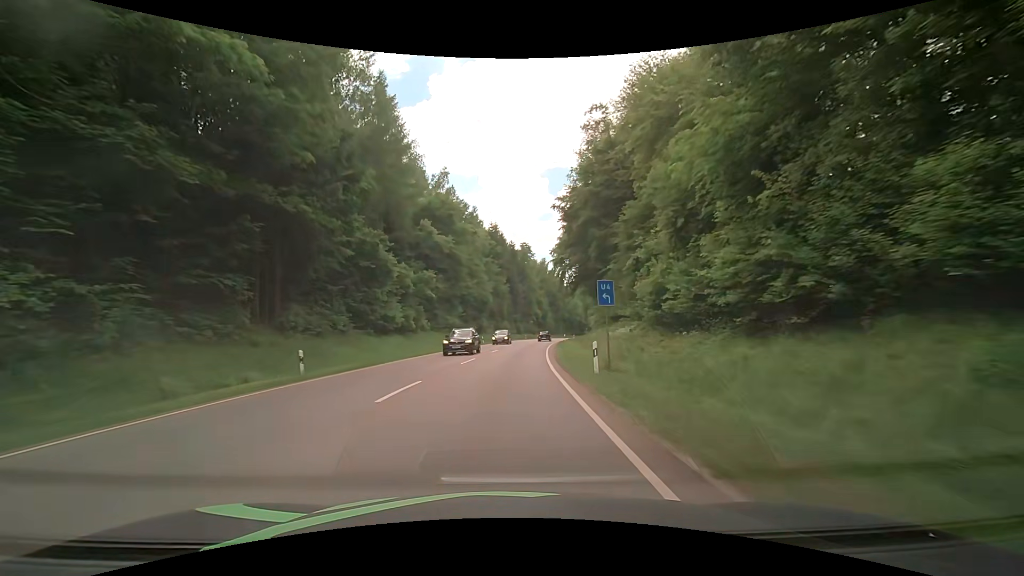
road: secondary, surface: asphalt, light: Day
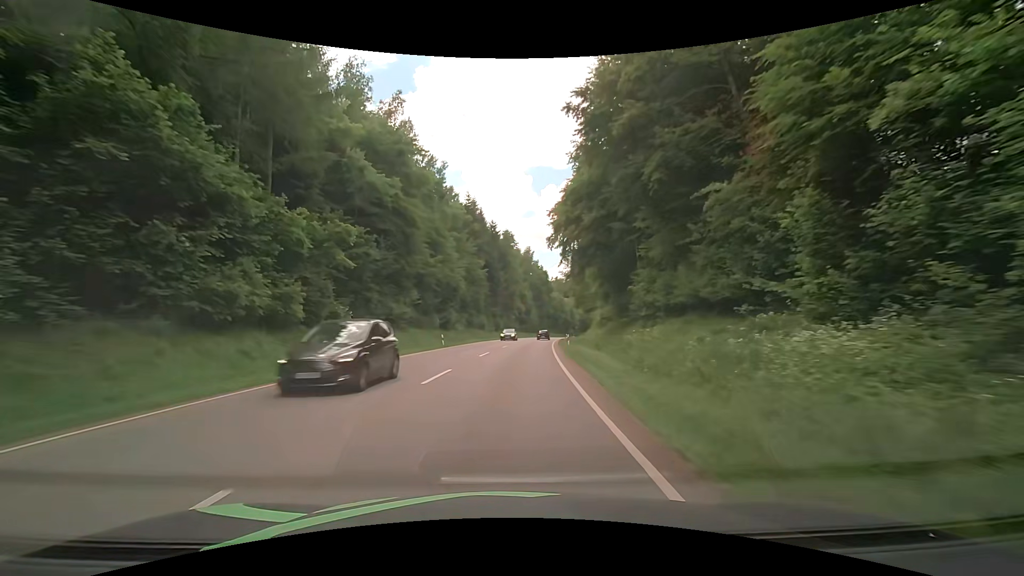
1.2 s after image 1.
(+0.5, +21.5) m; +3°
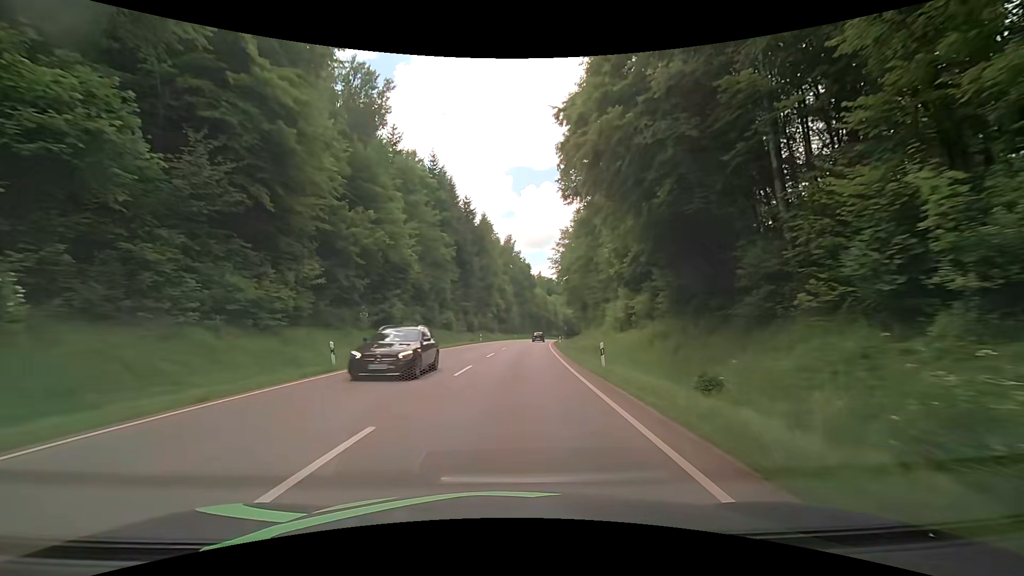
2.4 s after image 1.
(+0.4, +21.6) m; +3°
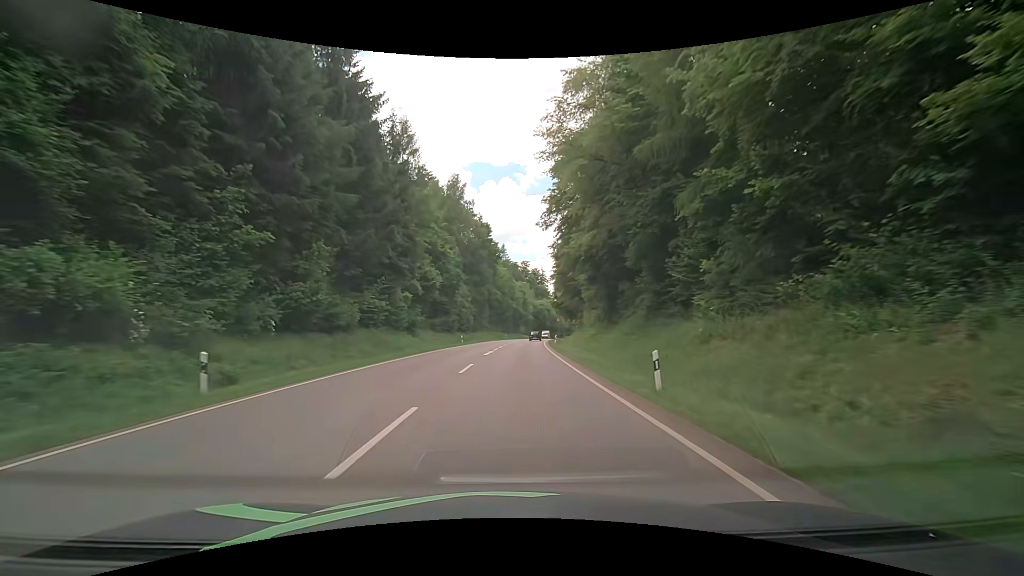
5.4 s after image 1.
(+2.2, +54.1) m; +4°
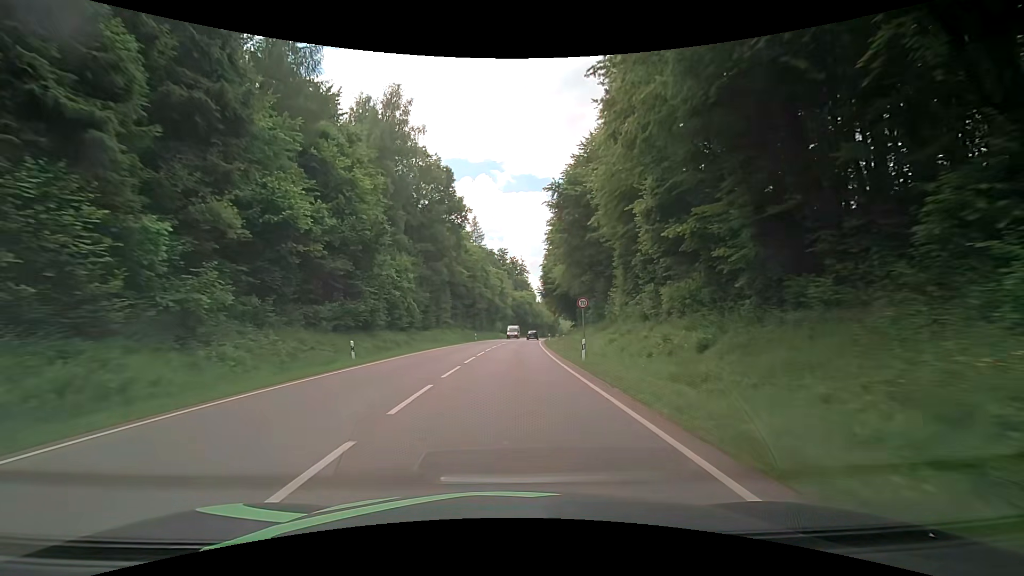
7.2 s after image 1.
(+0.8, +32.5) m; +3°
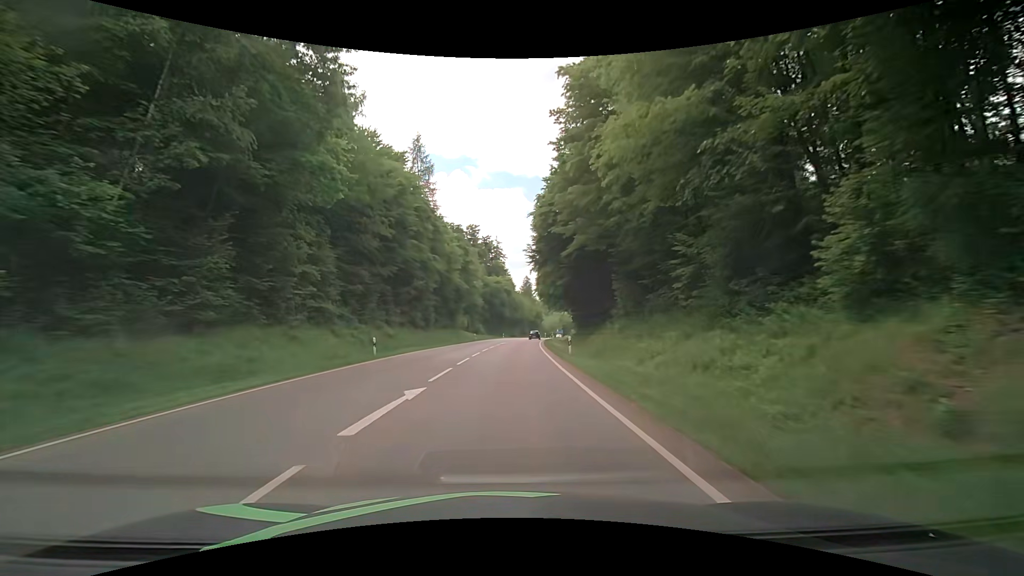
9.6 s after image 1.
(+0.8, +43.3) m; +3°
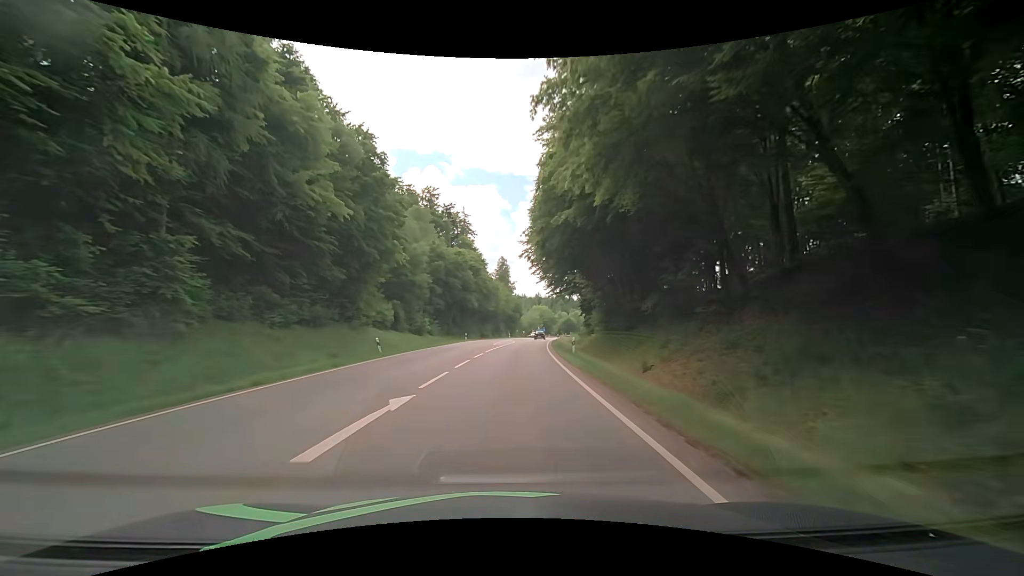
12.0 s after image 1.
(+0.9, +43.2) m; +3°
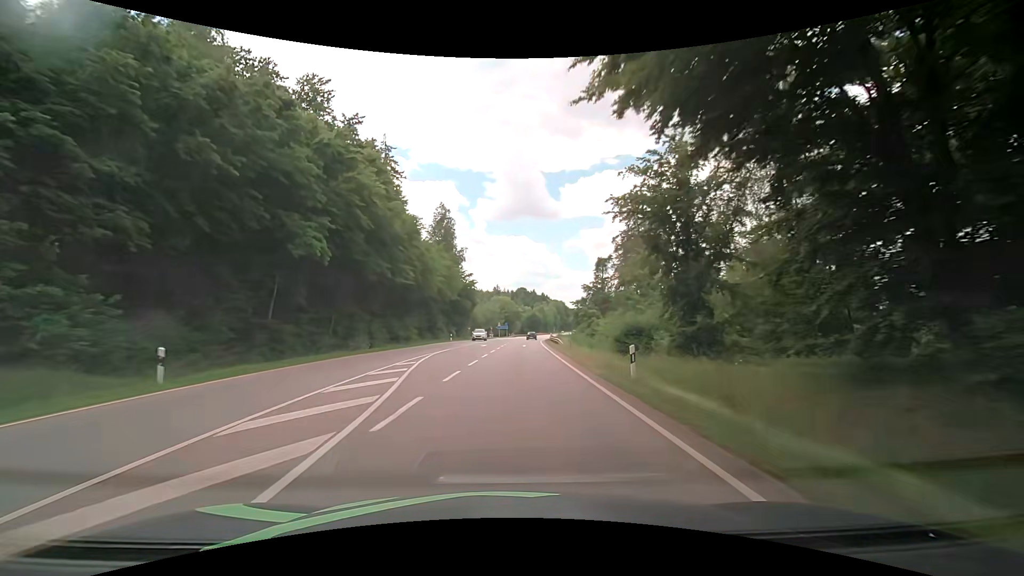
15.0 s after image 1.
(+2.0, +54.1) m; +5°
(0, +10) (0, +20) (0, +30) (+1, +40) (+1, +50) (+2, +60) (+3, +70) (+3, +80) (+4, +90) (+5, +100) m
